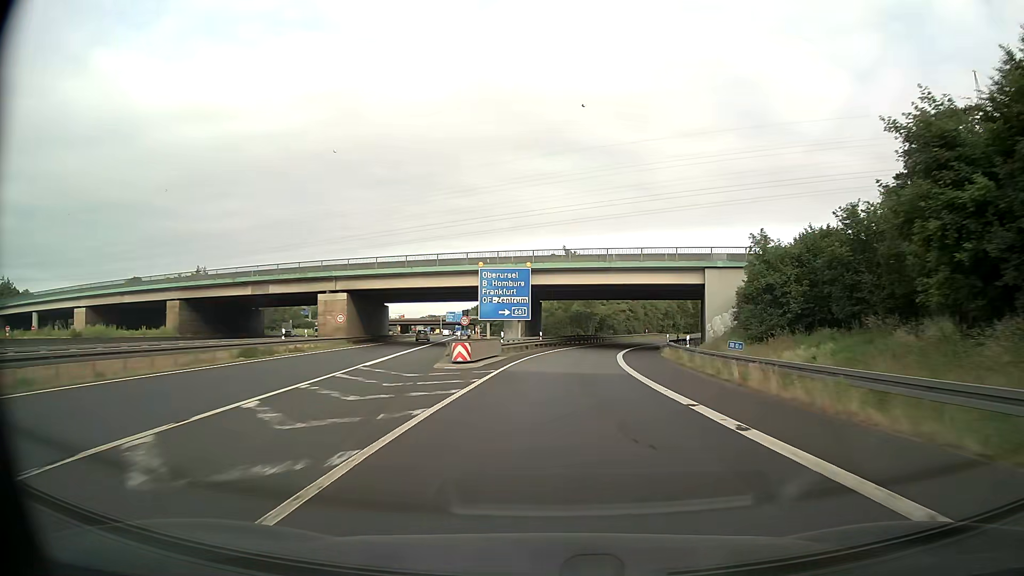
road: motorway_link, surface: asphalt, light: Day
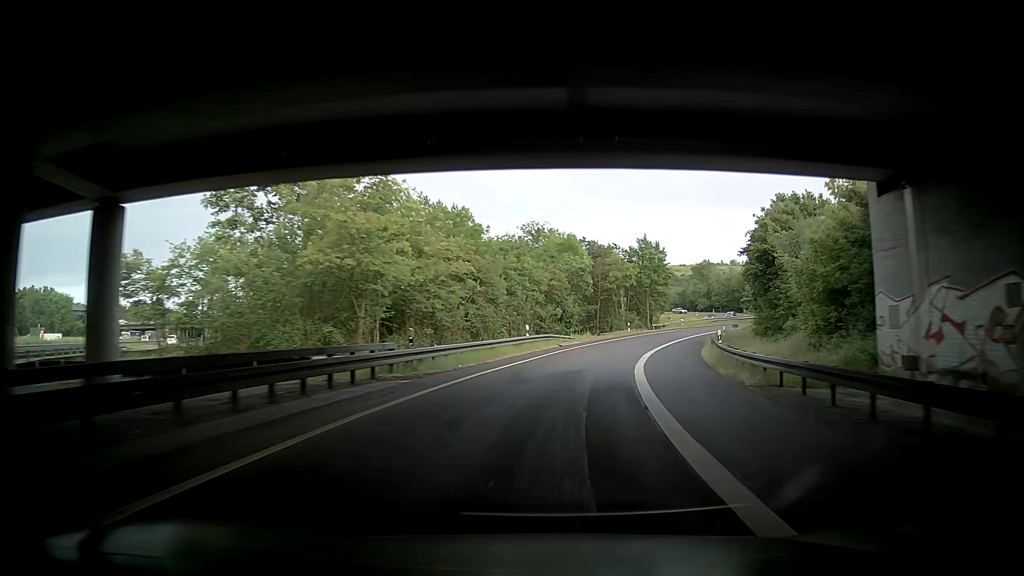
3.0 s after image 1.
(+6.3, +62.2) m; +11°
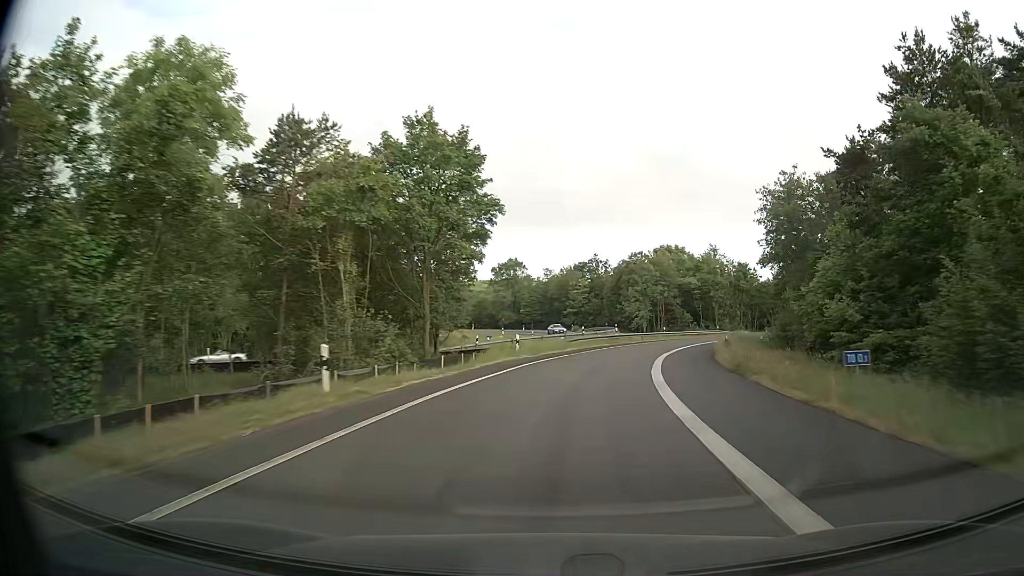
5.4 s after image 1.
(+8.3, +48.5) m; +21°
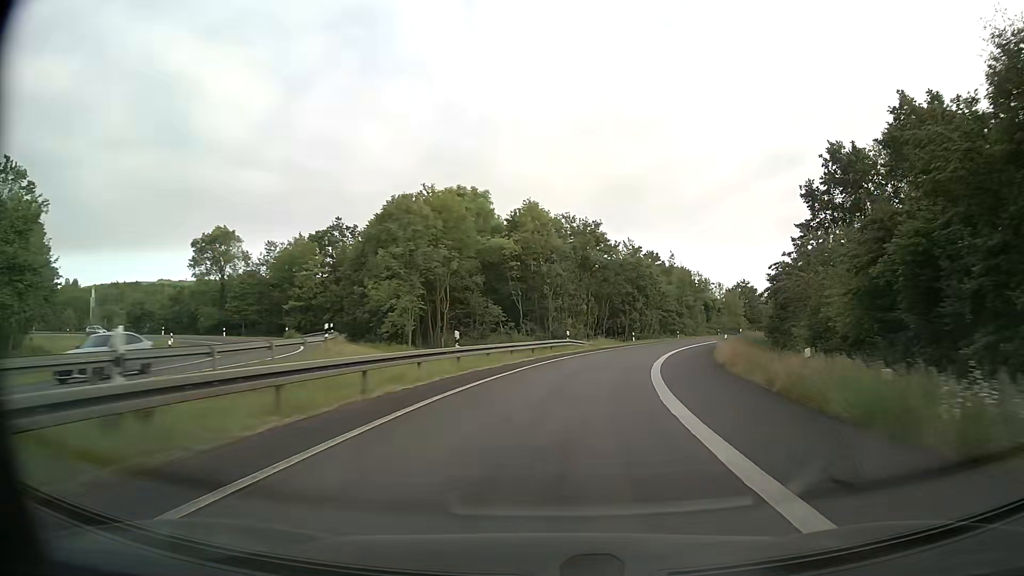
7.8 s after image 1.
(+7.9, +47.6) m; +19°
(0, +10) (+1, +20) (+3, +30) (+5, +40) (+8, +49) (+11, +59) (+15, +68) (+20, +77) (+24, +86) (+30, +94) m
